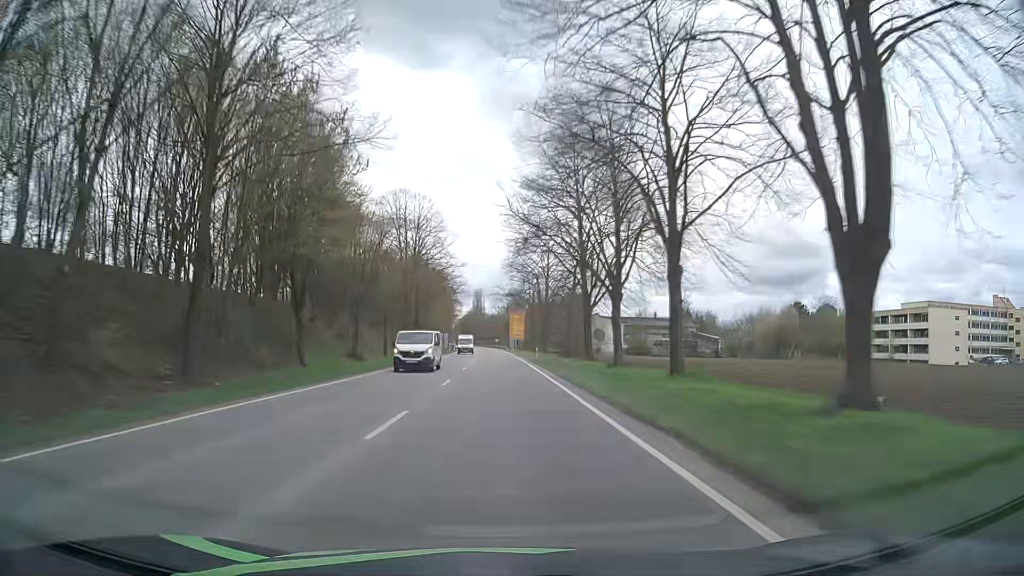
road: primary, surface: asphalt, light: Day
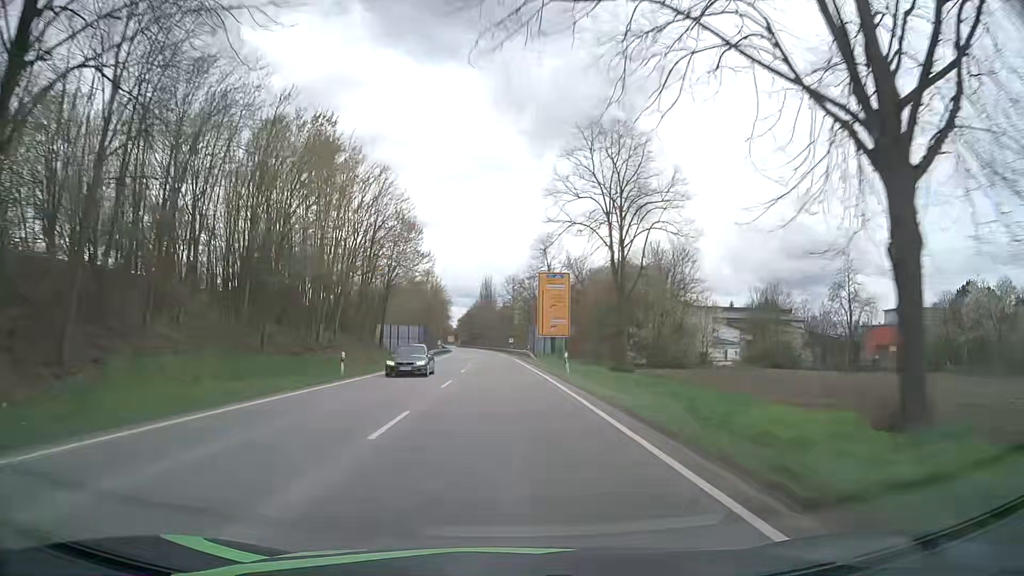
(-1.1, +71.6) m; -2°
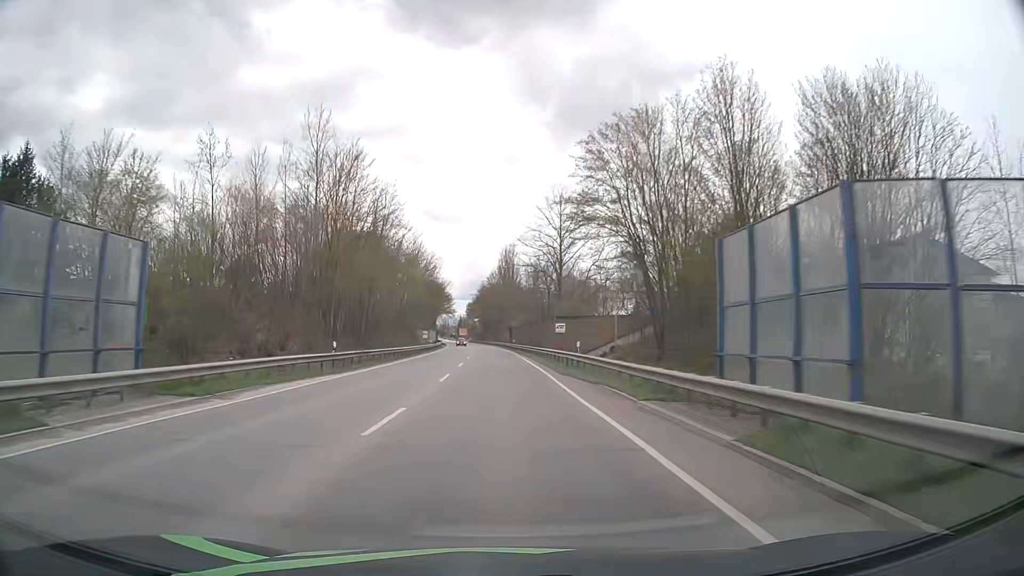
(-1.2, +71.5) m; -2°
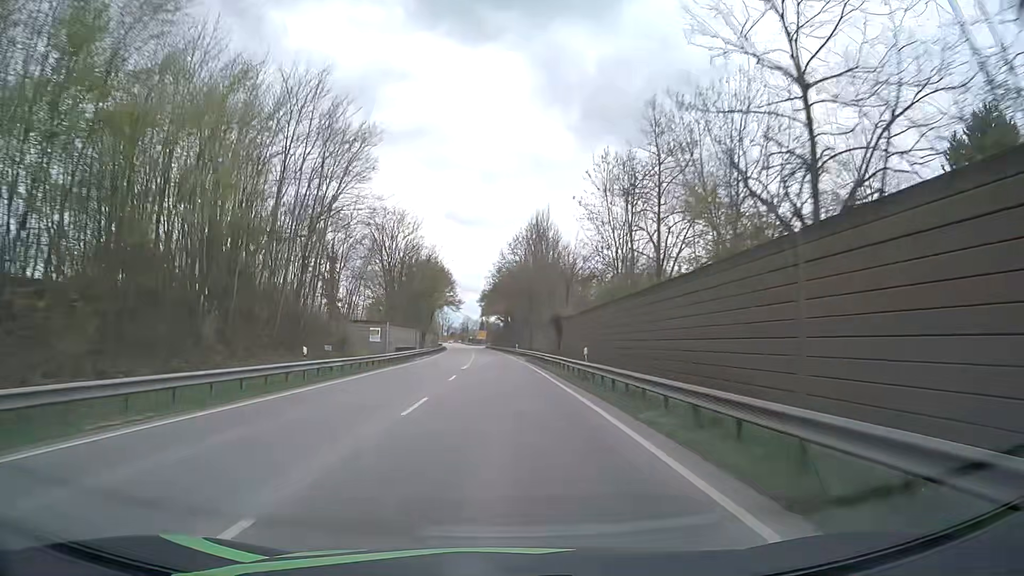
(-0.9, +56.9) m; -2°
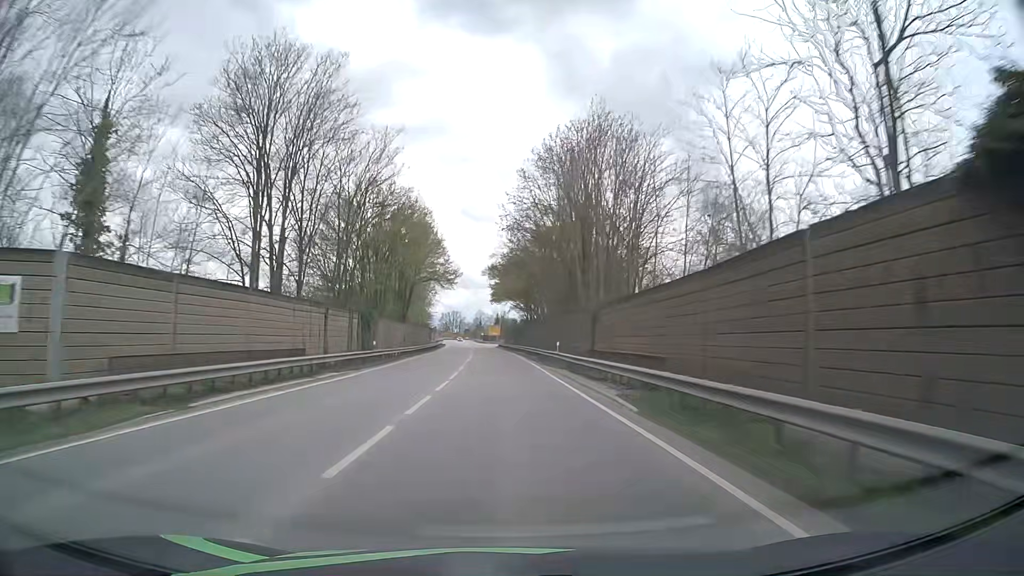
(-0.7, +41.7) m; -2°
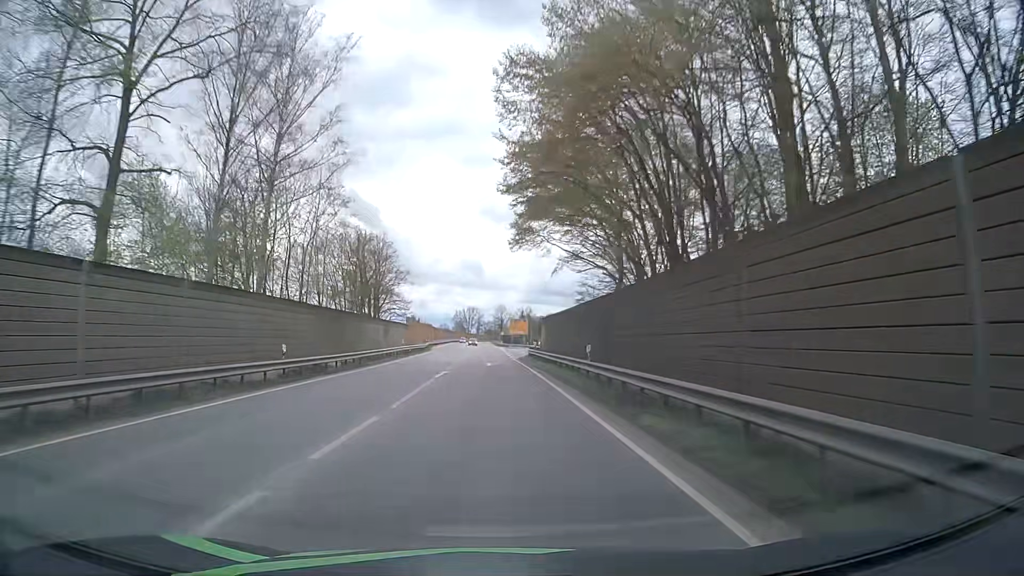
(-1.0, +64.3) m; -2°
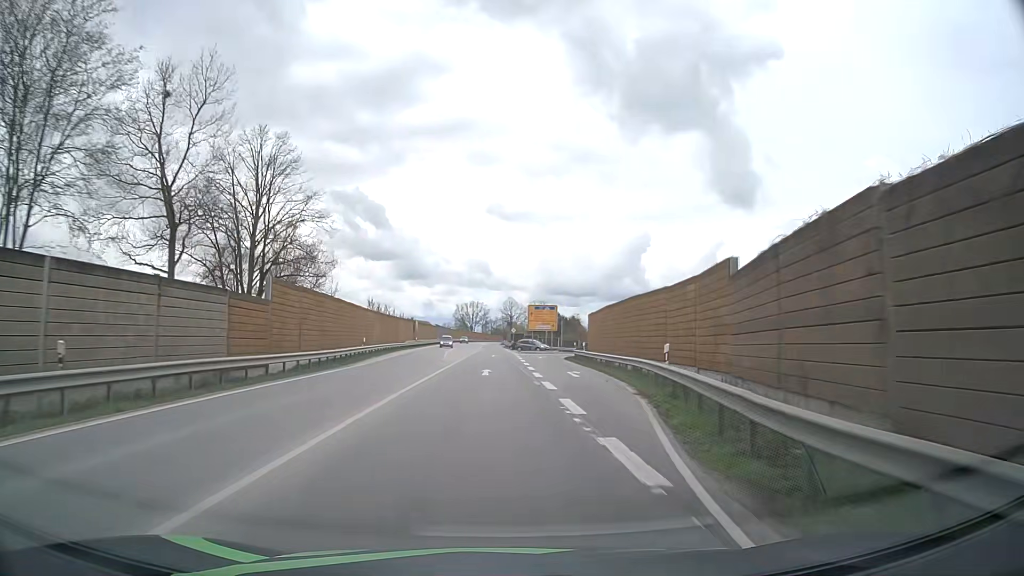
(-1.1, +46.1) m; -1°
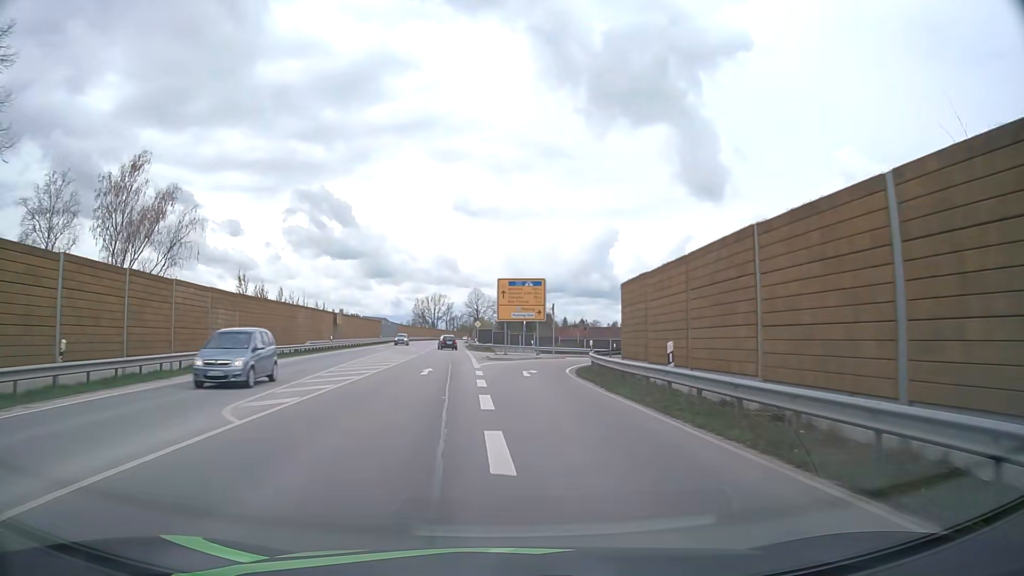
(+0.8, +29.1) m; +3°
(0, +10) (0, +20) (+1, +30) (+3, +40) (+9, +48) (+17, +53) (+27, +55) (+37, +56) (+47, +58) (+56, +61) m
